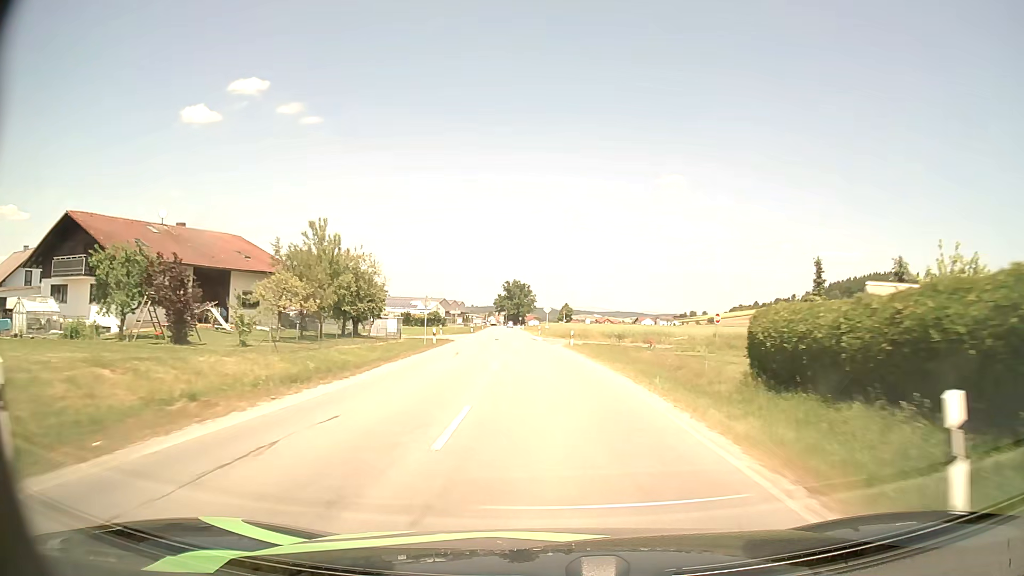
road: secondary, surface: asphalt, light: Day
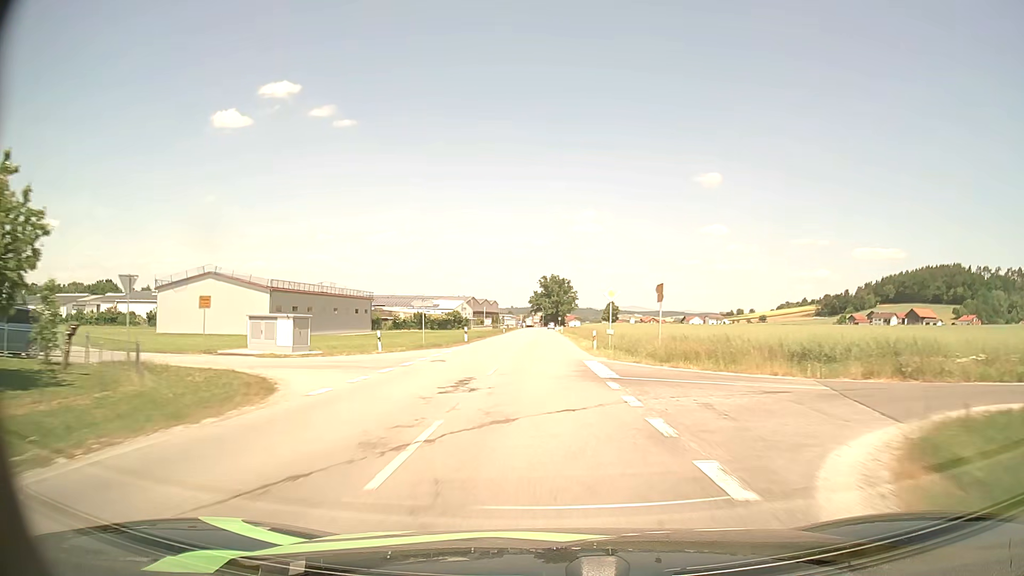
(-1.2, +37.8) m; -4°
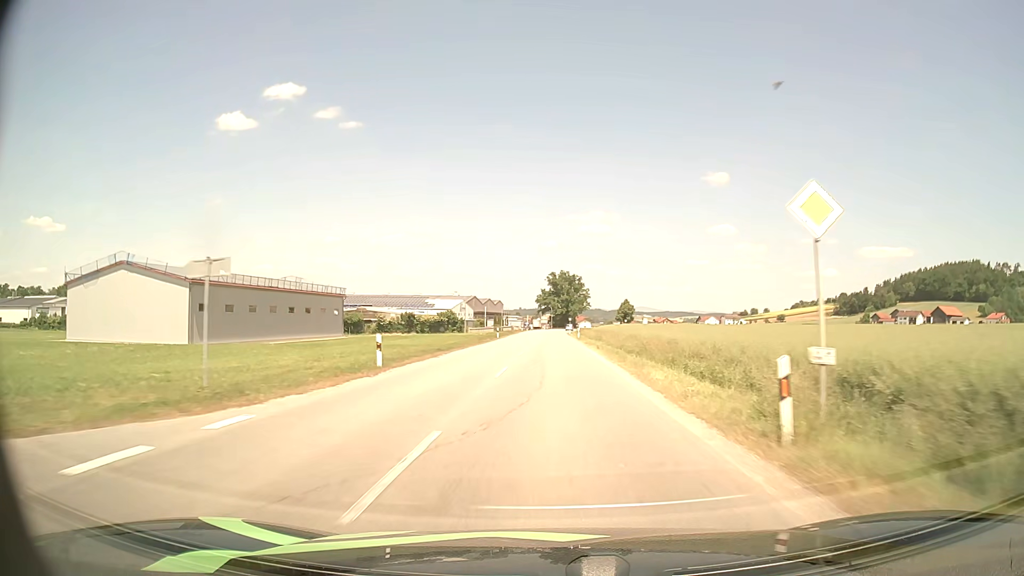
(-0.2, +25.1) m; -1°
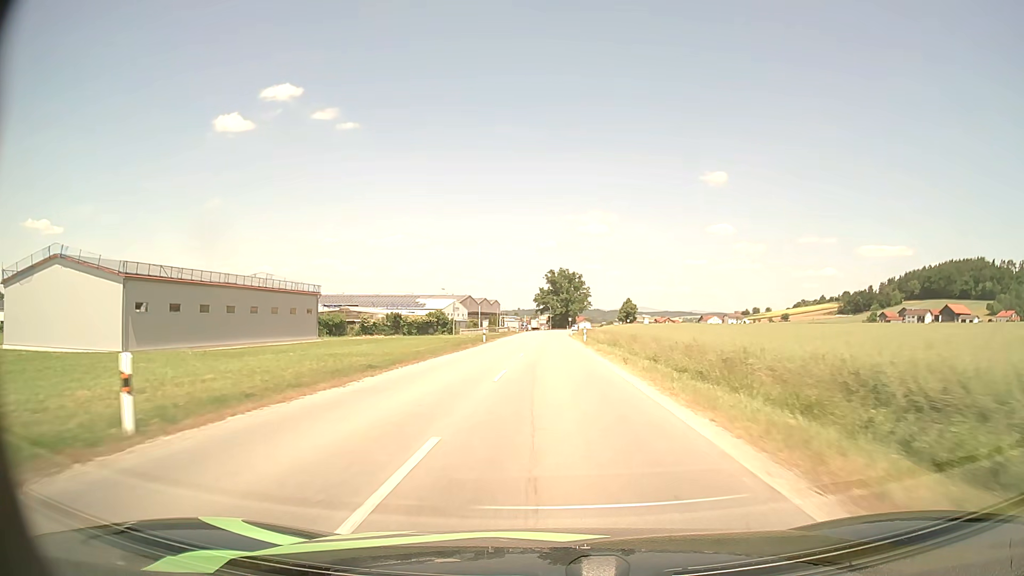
(0.0, +12.6) m; 0°
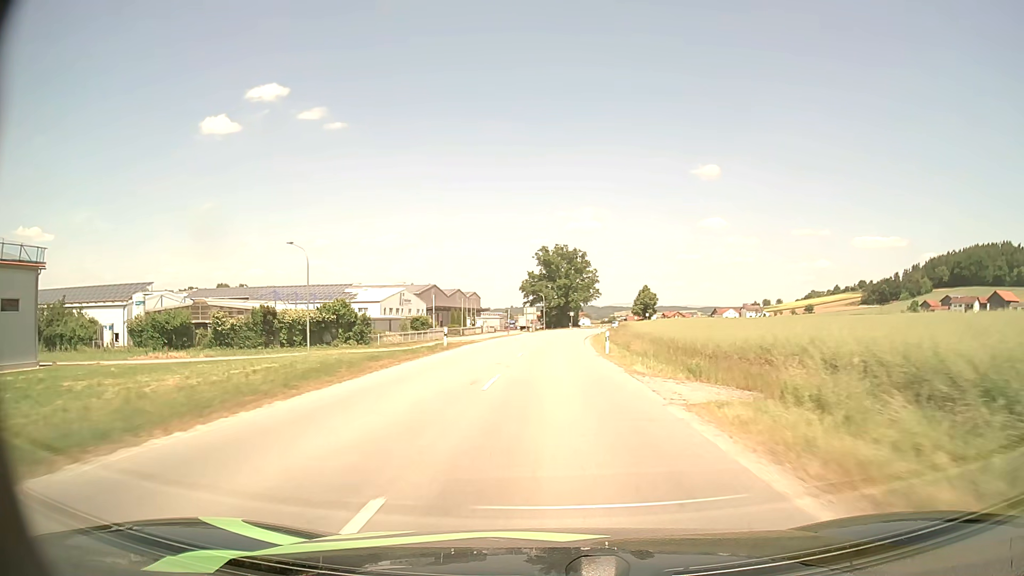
(+0.3, +62.5) m; +1°
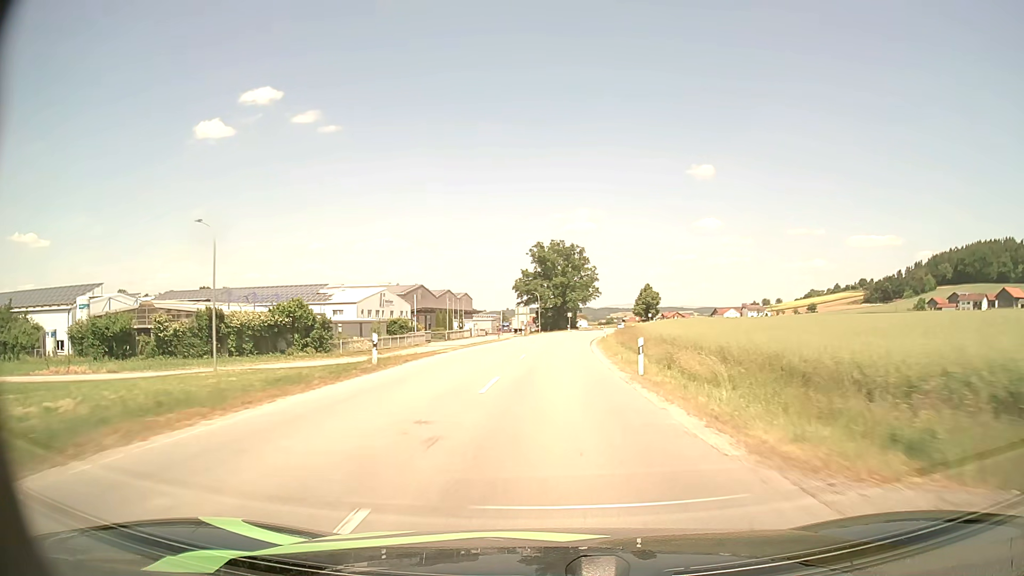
(0.0, +12.4) m; 0°
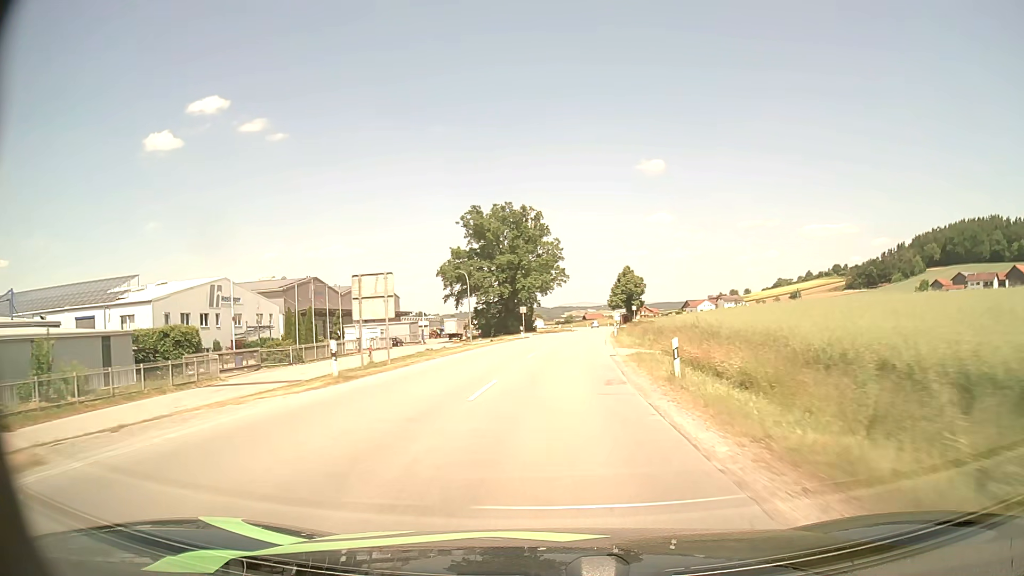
(+1.5, +49.1) m; +4°
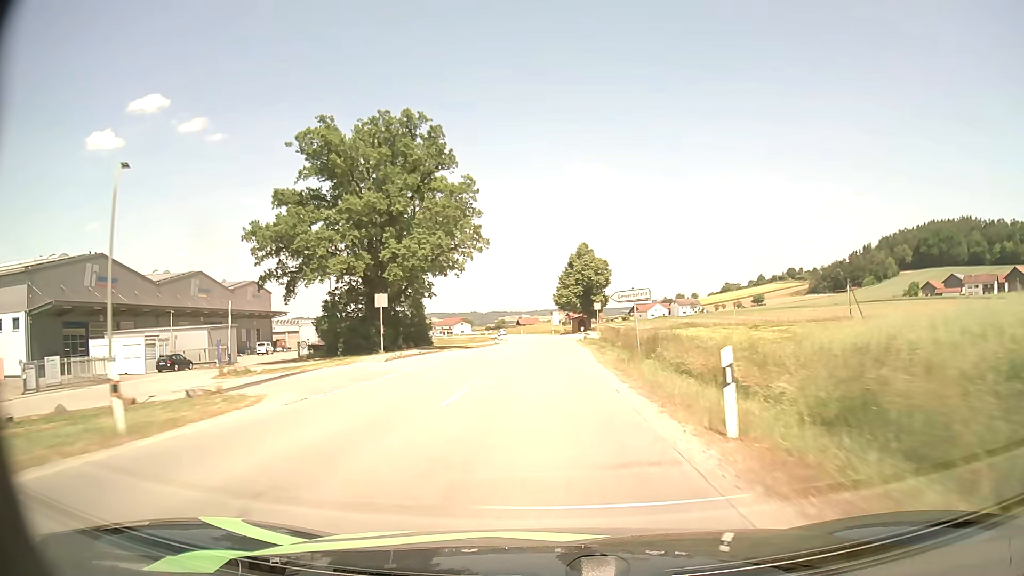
(+2.4, +48.2) m; +5°
(0, +10) (0, +20) (0, +30) (0, +40) (0, +50) (0, +60) (0, +70) (0, +80) (-1, +90) (-2, +100) m
